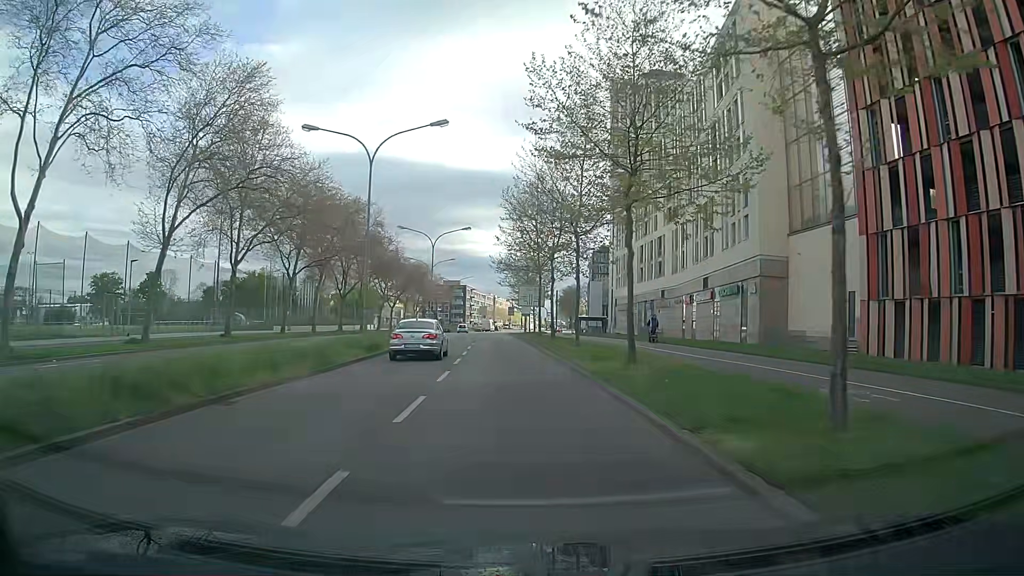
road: secondary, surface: asphalt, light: Day
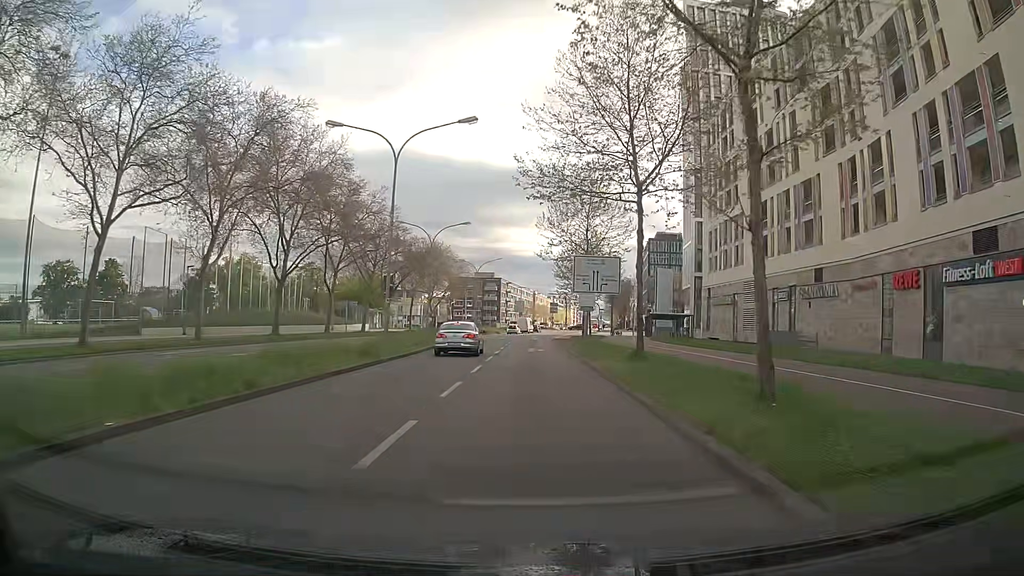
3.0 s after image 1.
(-1.7, +33.0) m; -4°
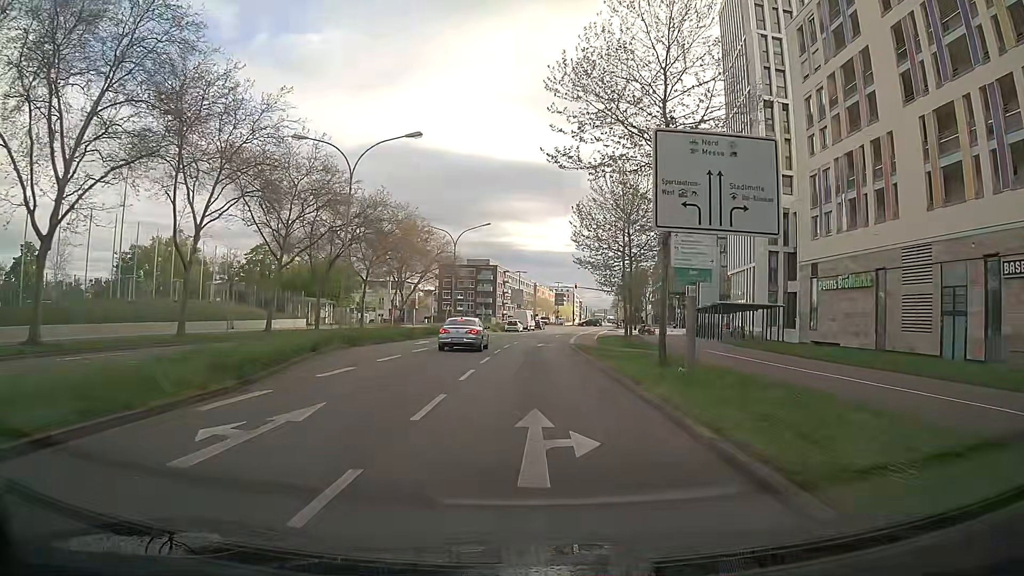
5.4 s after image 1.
(-0.1, +27.2) m; 0°
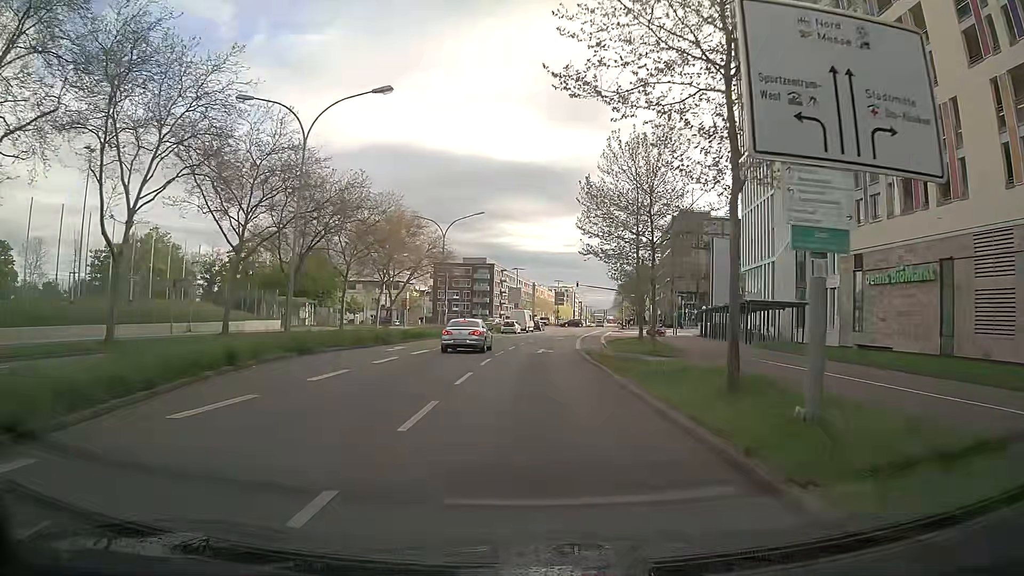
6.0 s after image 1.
(0.0, +6.7) m; 0°
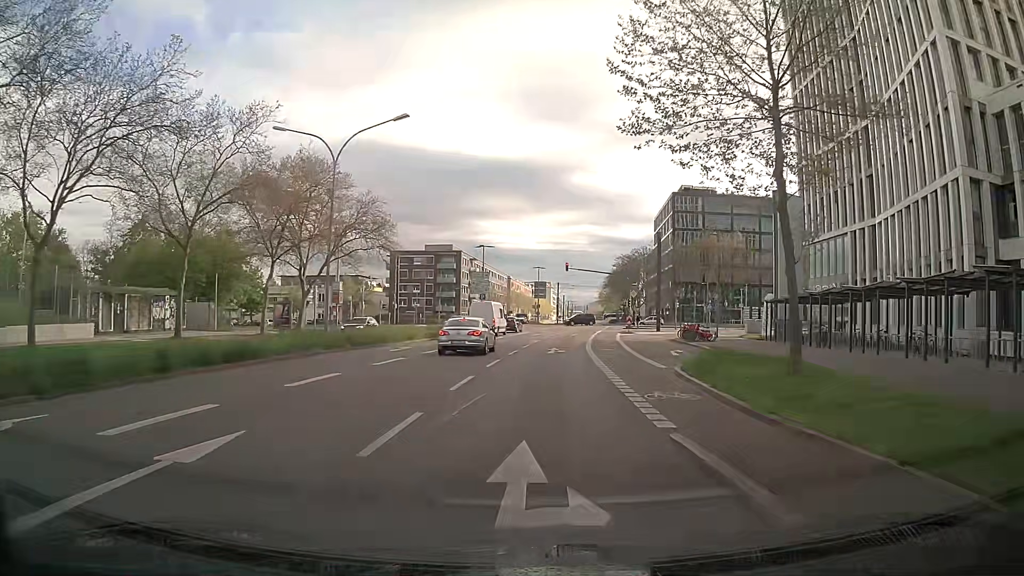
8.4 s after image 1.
(+0.2, +25.9) m; +1°
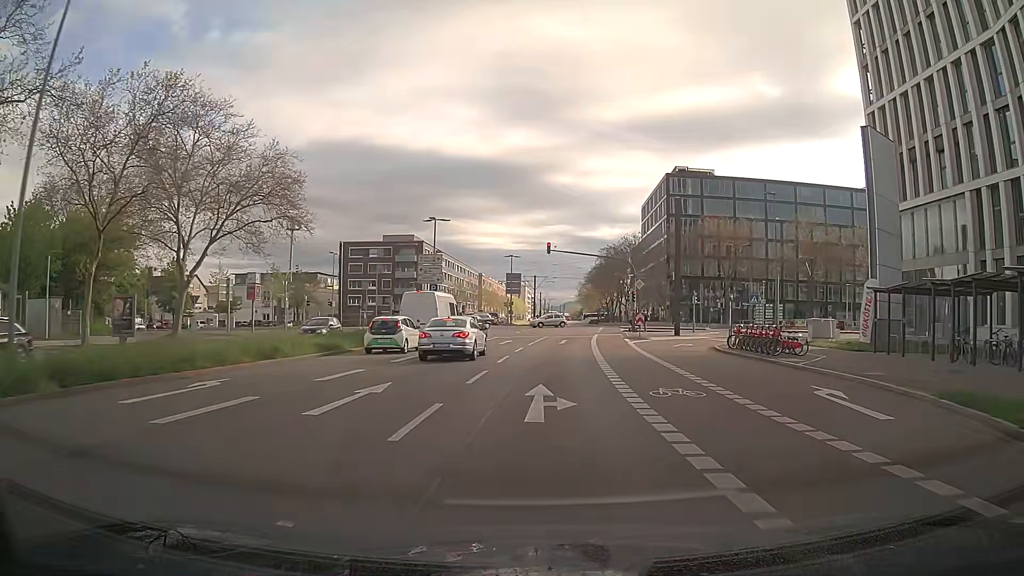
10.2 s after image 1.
(+0.4, +18.1) m; +2°
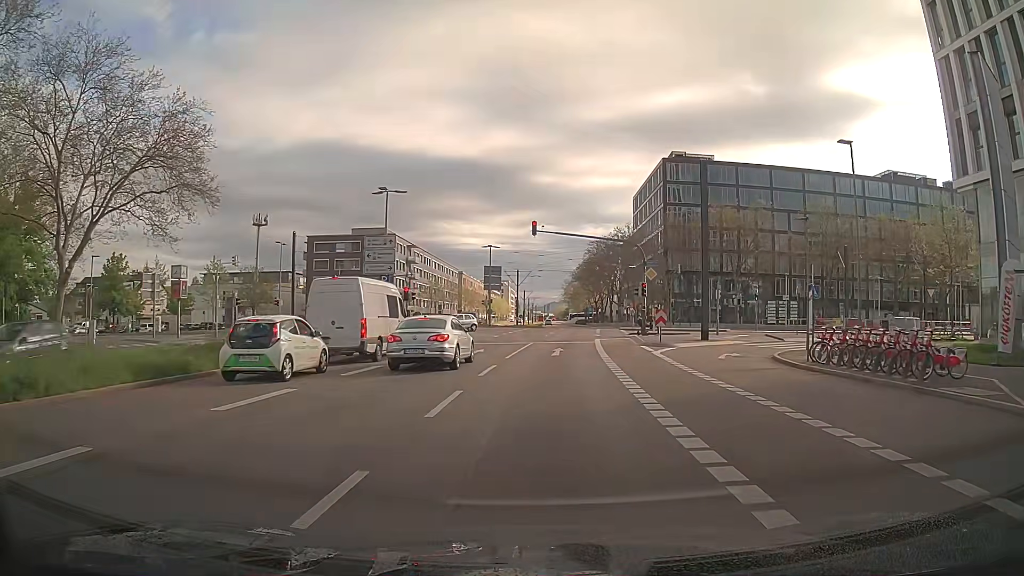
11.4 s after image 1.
(+0.1, +11.3) m; +1°
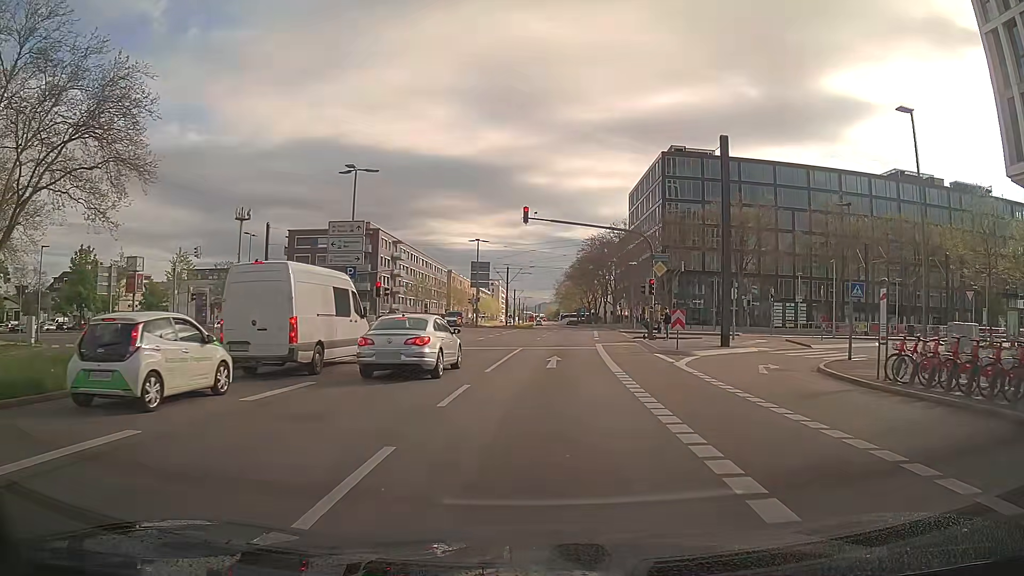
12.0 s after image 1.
(0.0, +5.3) m; 0°
